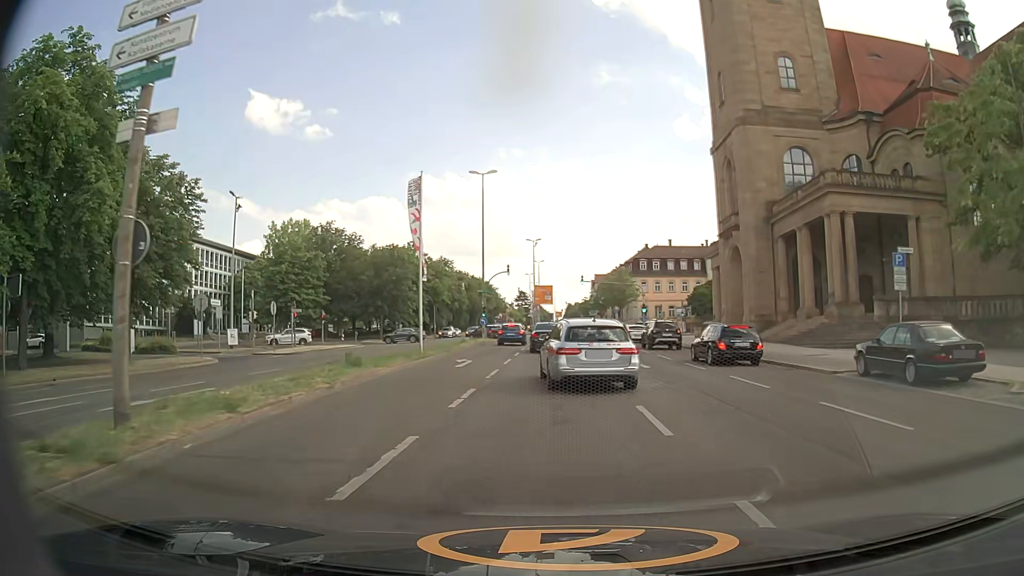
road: primary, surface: asphalt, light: Day
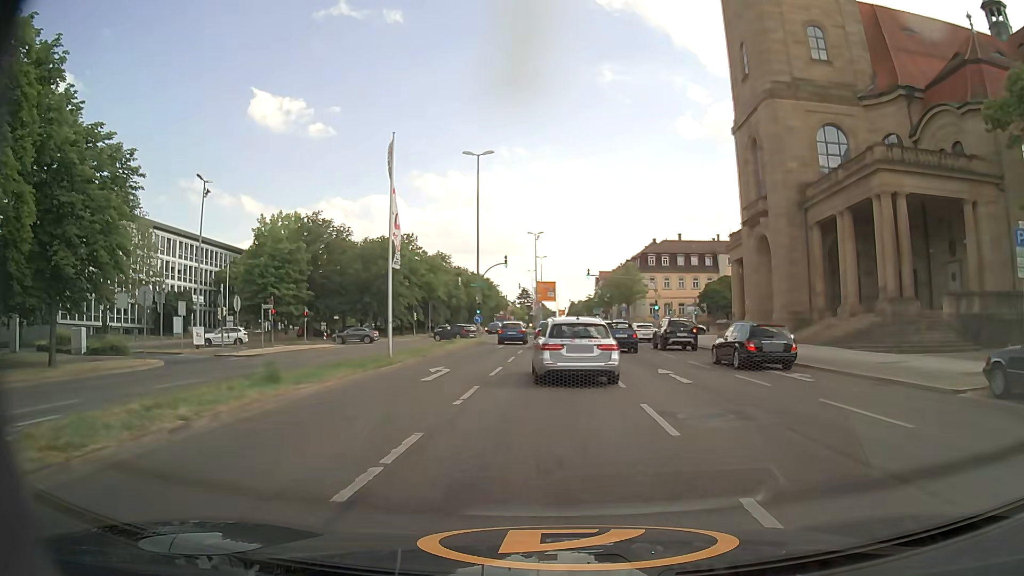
(0.0, +6.2) m; 0°
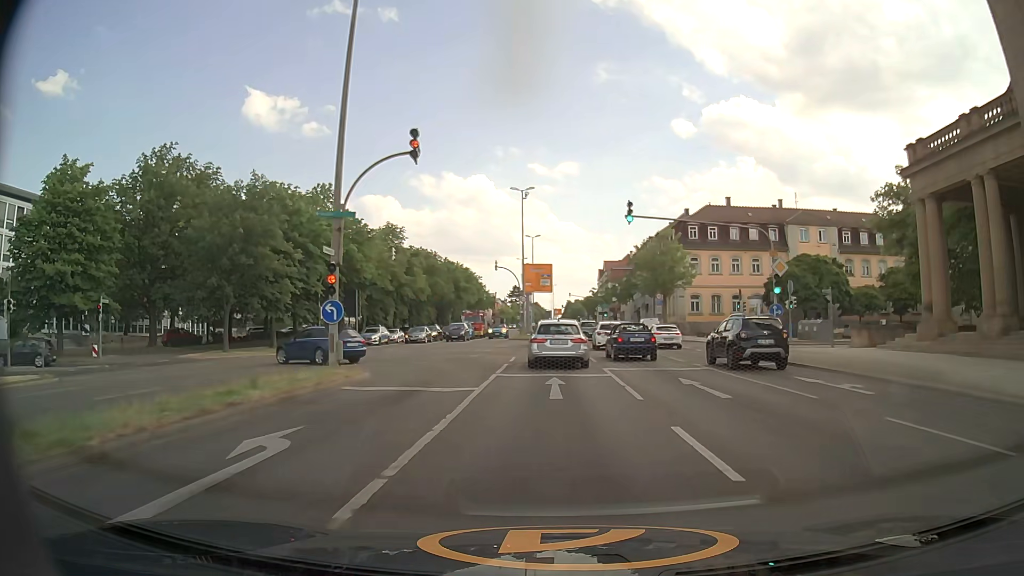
(-0.2, +33.3) m; 0°
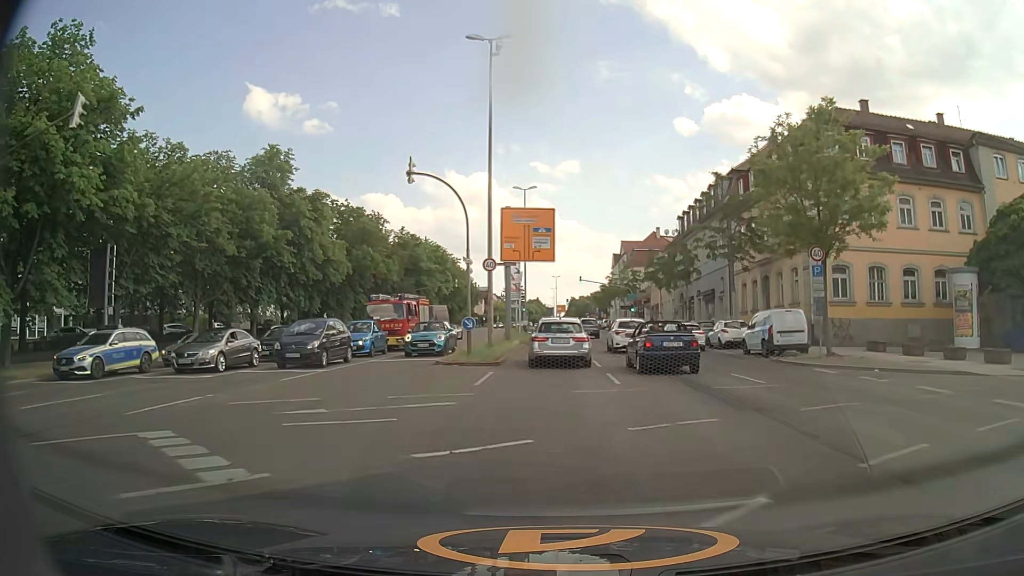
(0.0, +36.0) m; 0°
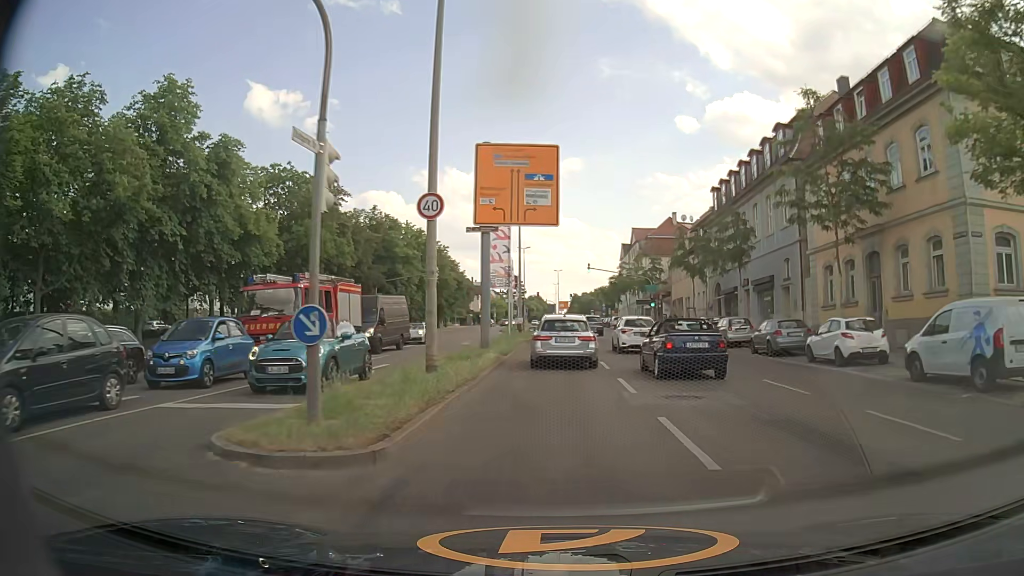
(0.0, +14.2) m; 0°
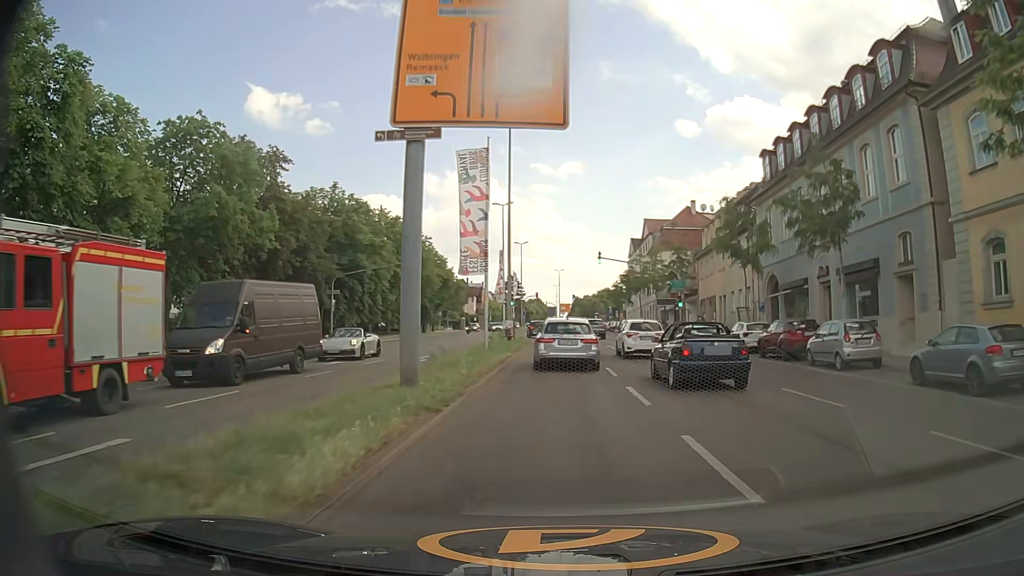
(0.0, +13.5) m; 0°
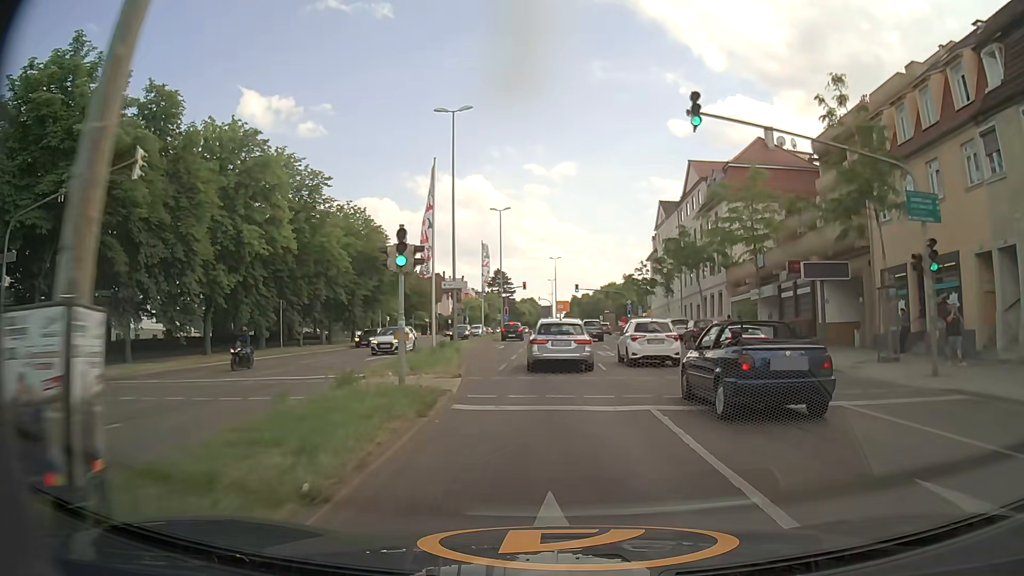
(+0.1, +35.1) m; 0°
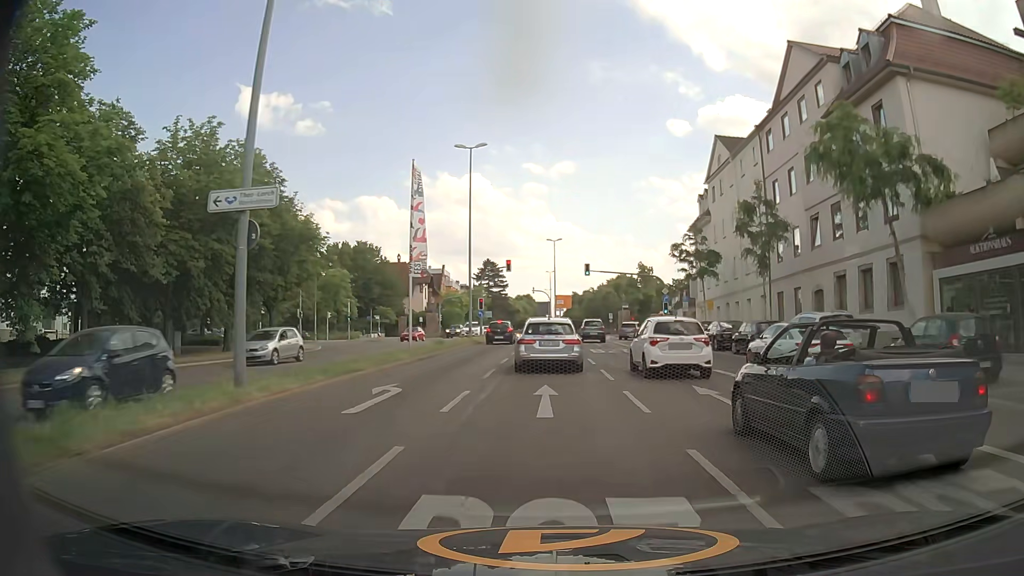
(+0.1, +27.5) m; 0°
(0, +10) (0, +20) (0, +30) (0, +40) (0, +50) (0, +60) (+1, +70) (+1, +80) (+2, +90) (+3, +100) m
